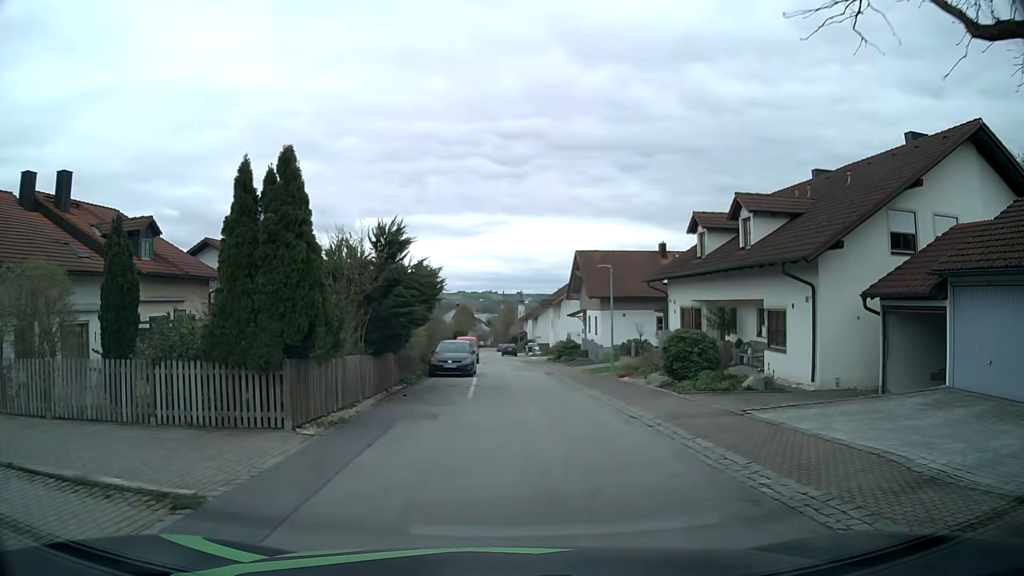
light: Day
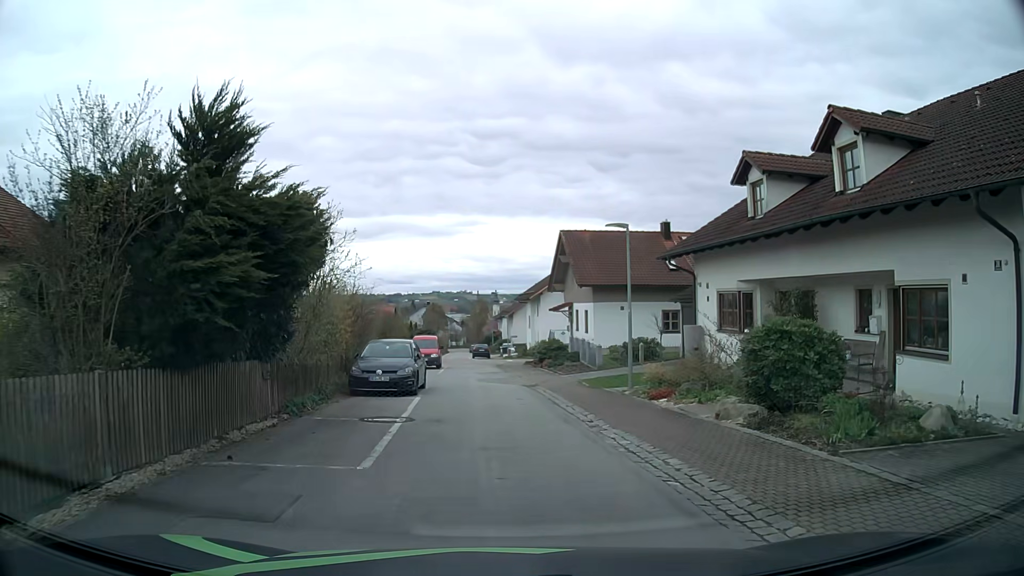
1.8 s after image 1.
(+0.1, +9.4) m; +1°
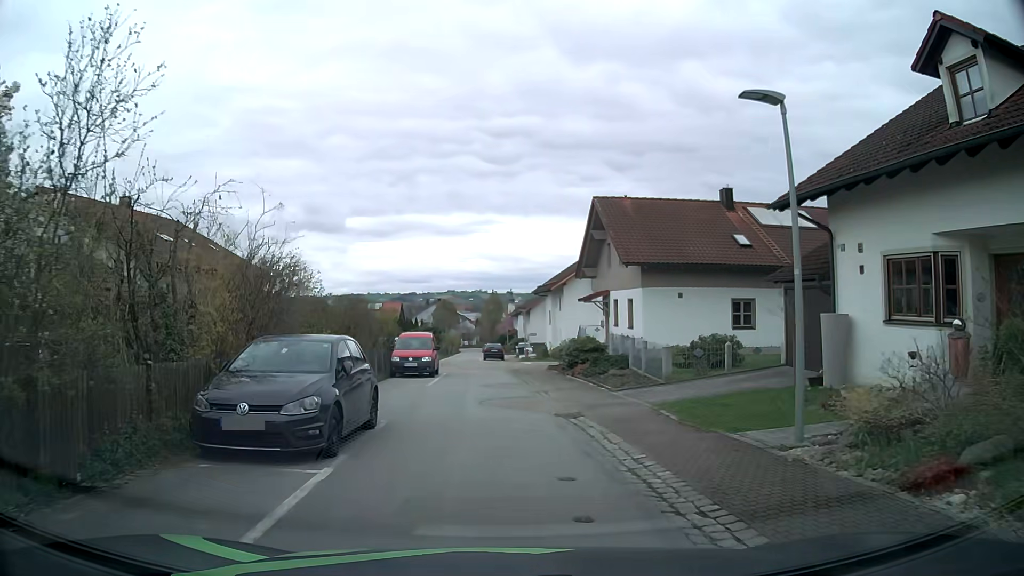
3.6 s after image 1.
(-0.1, +9.7) m; -1°
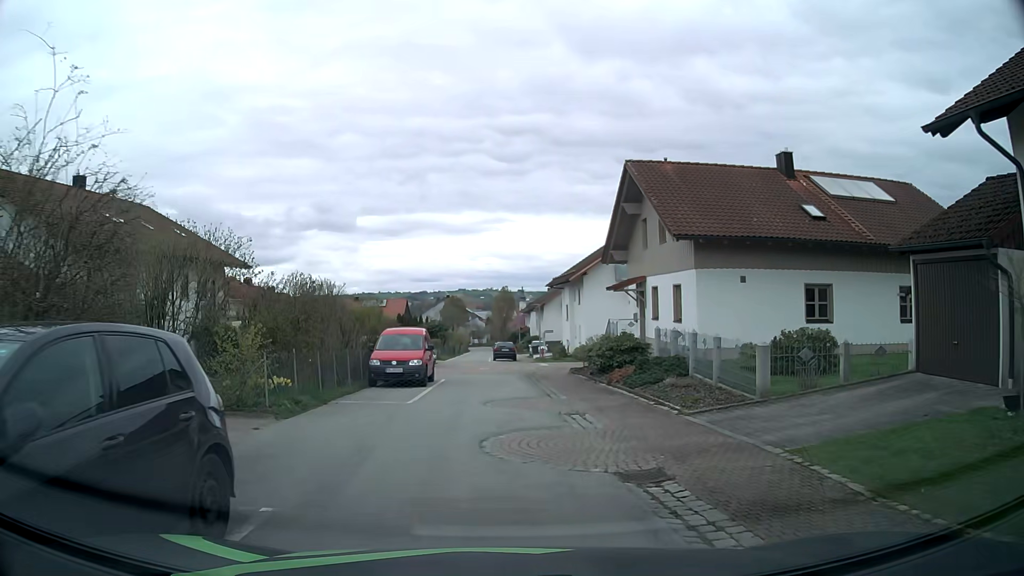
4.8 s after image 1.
(-0.1, +6.4) m; -2°
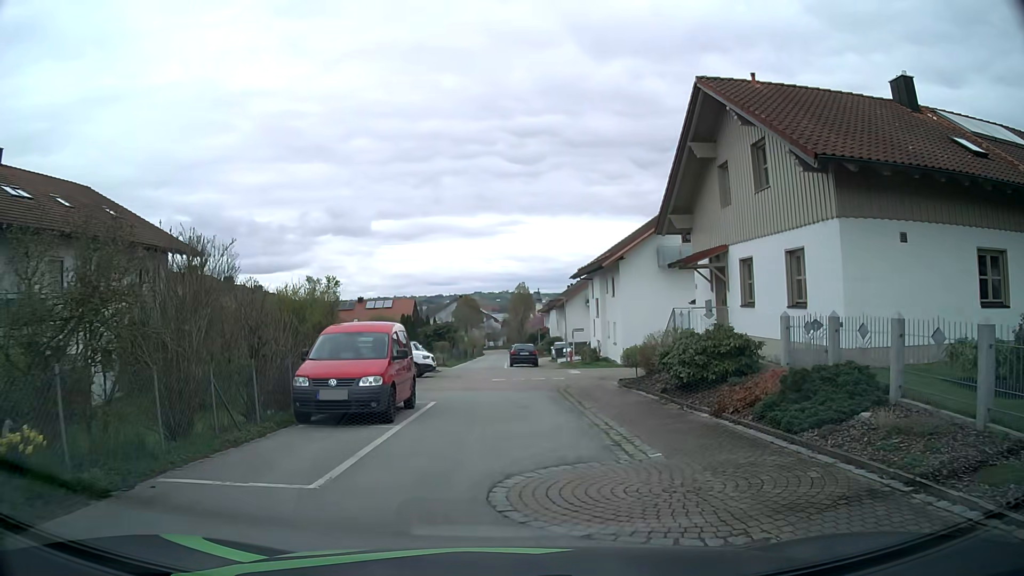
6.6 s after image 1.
(0.0, +8.8) m; 0°
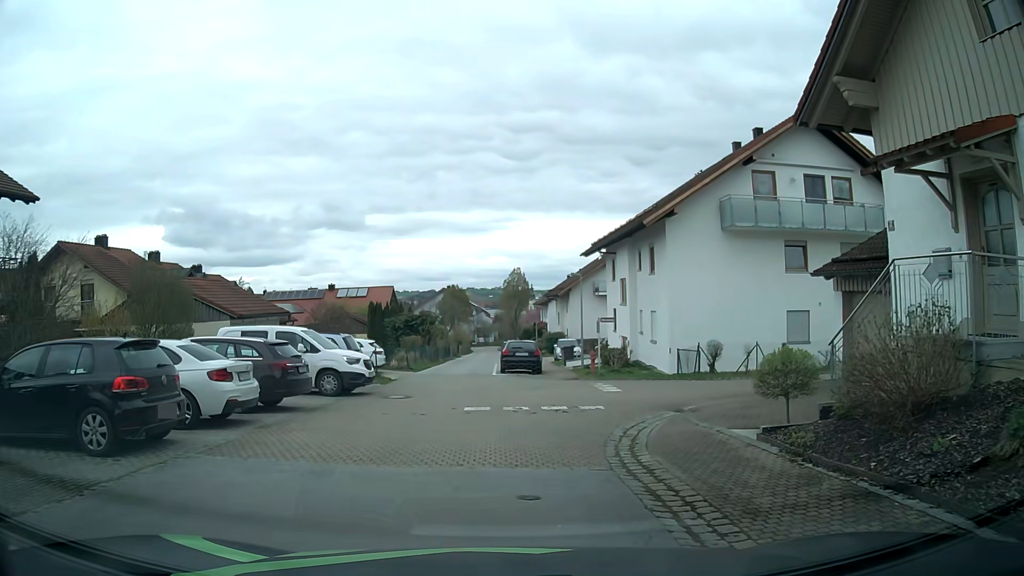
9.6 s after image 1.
(+0.1, +12.7) m; 0°
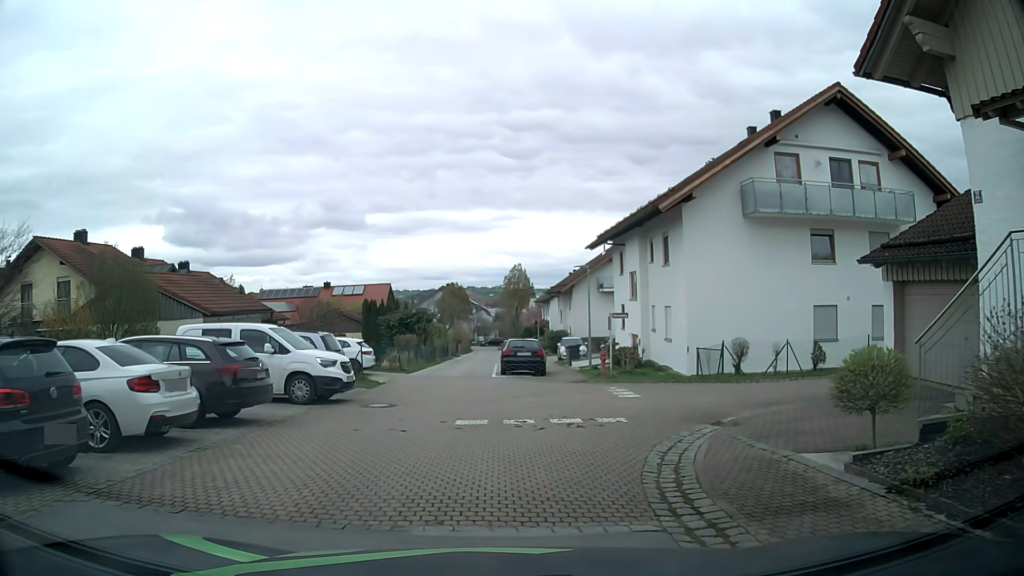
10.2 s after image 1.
(0.0, +2.5) m; +1°
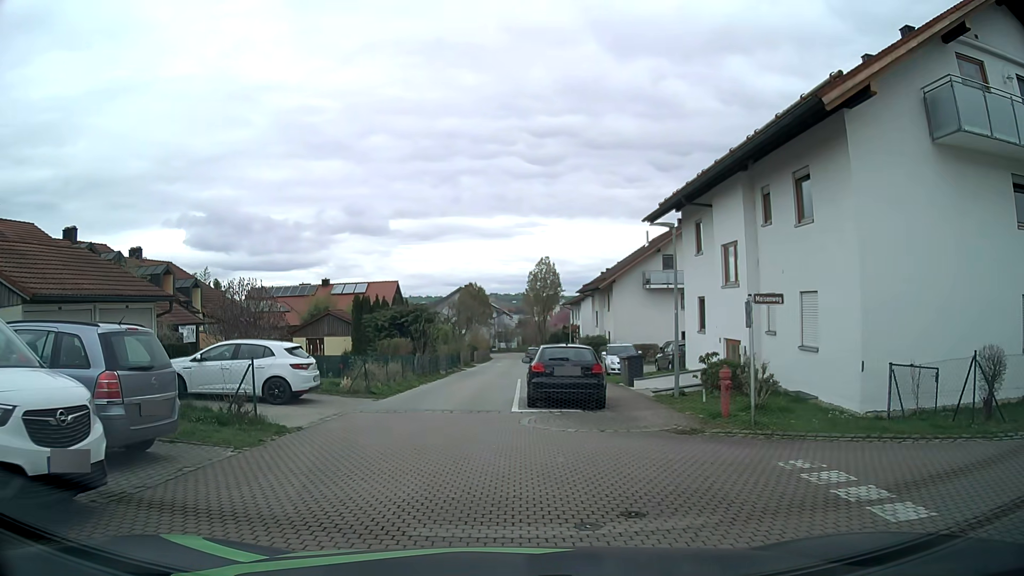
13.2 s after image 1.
(-0.1, +10.8) m; -1°
(-1, +10) (-2, +20) (-1, +30) (-1, +40) (-1, +50) (-1, +60) (-1, +70) (-1, +80) (0, +90) (+3, +99) m
